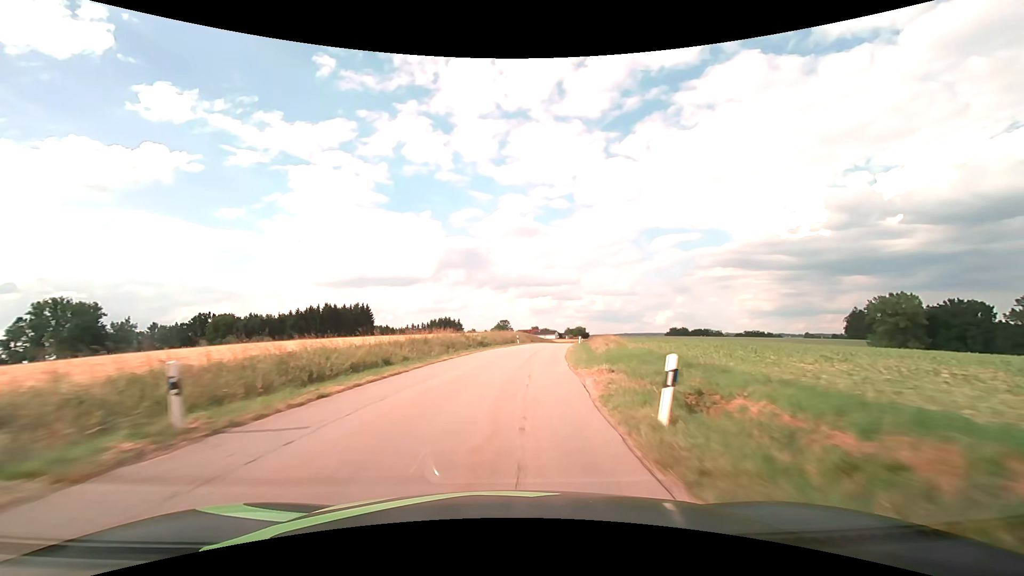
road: tertiary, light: Day
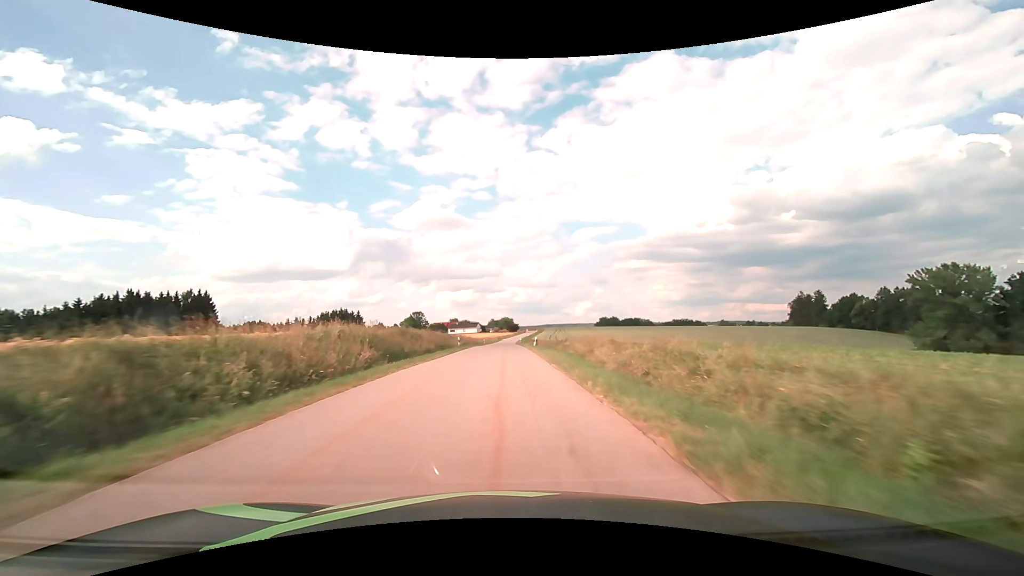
(+6.4, +61.6) m; +9°
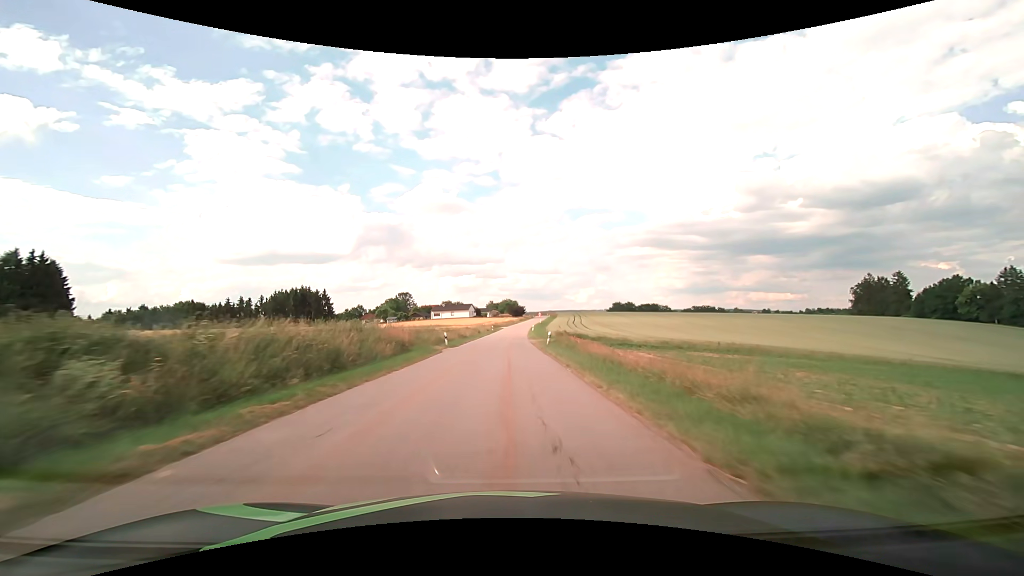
(-0.1, +61.6) m; 0°
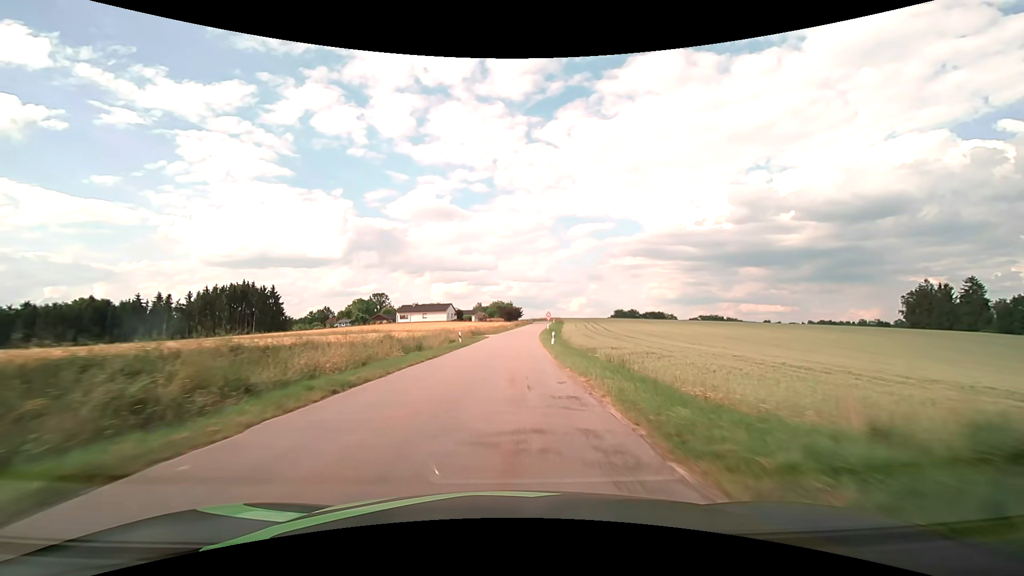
(+0.3, +46.2) m; +1°
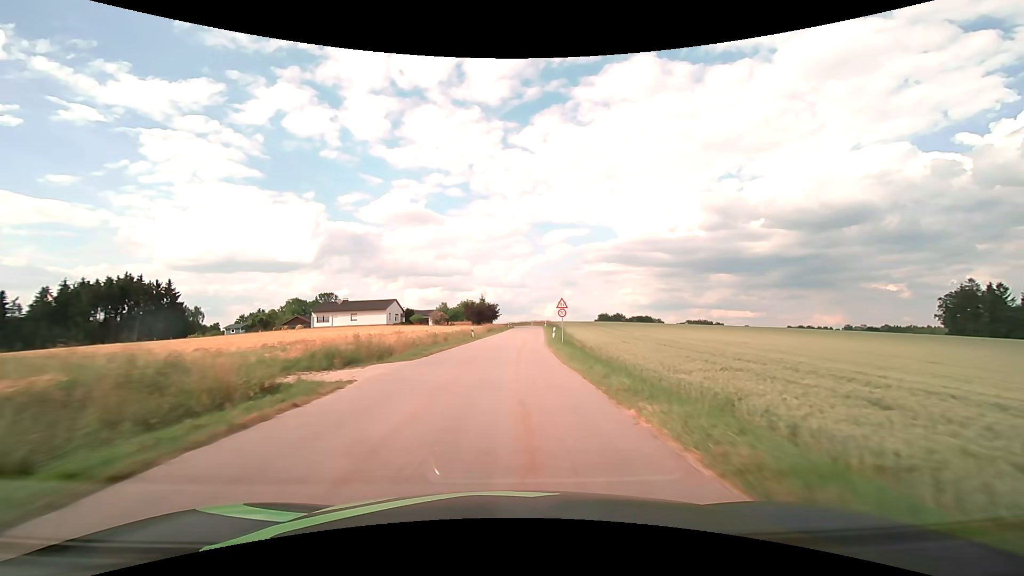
(+1.3, +44.3) m; +3°
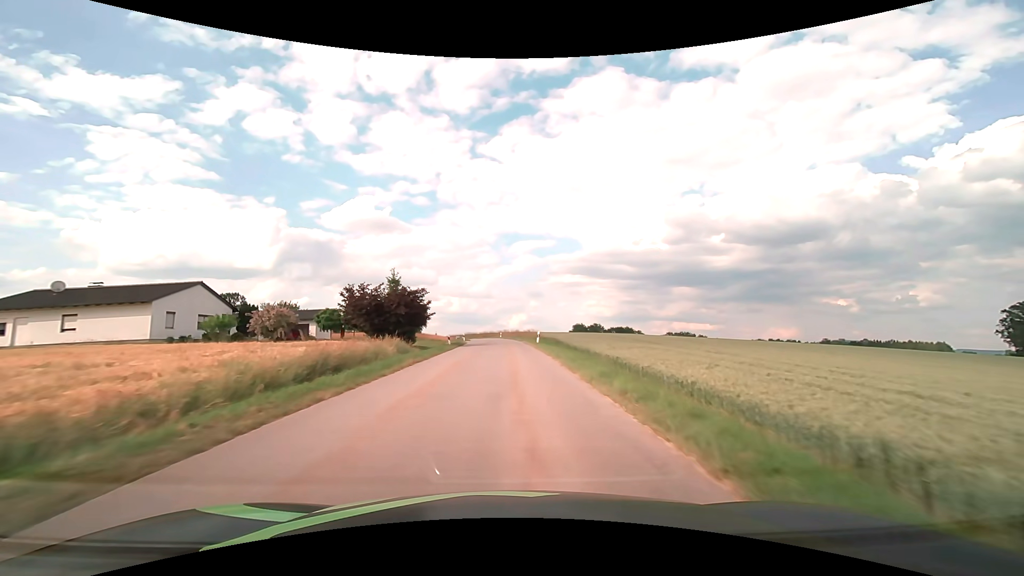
(+1.8, +53.7) m; +4°
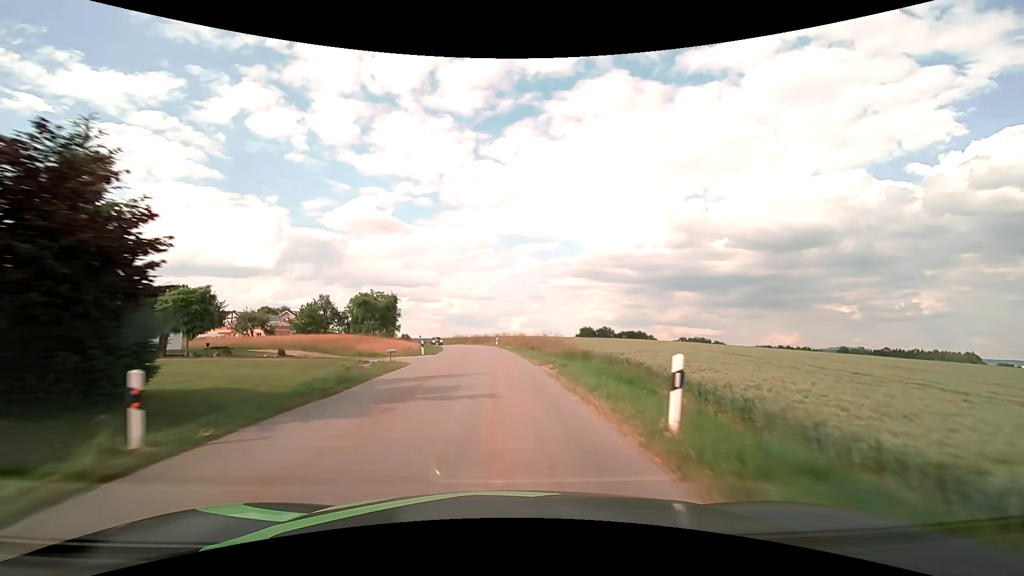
(+0.2, +31.9) m; 0°
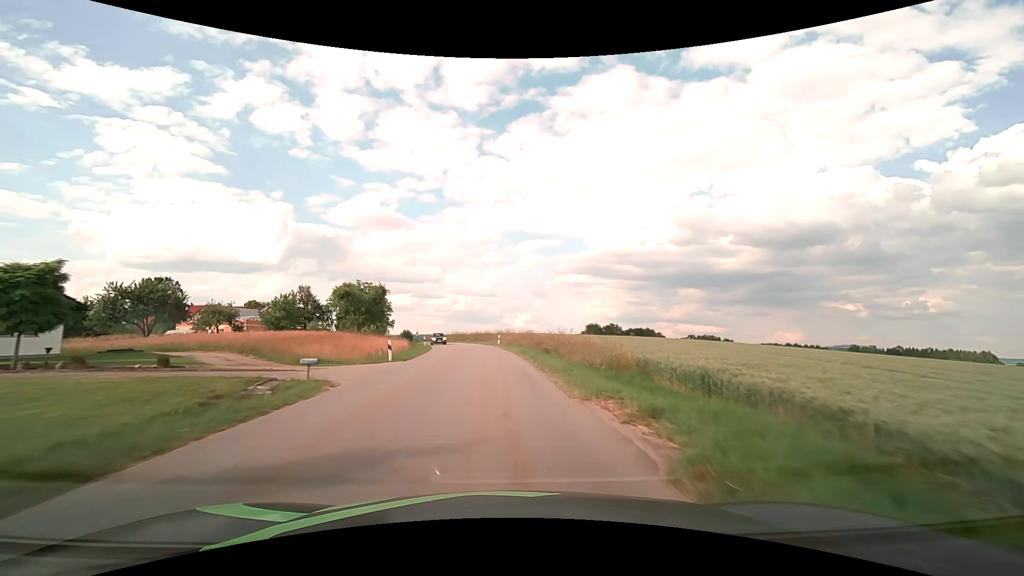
(0.0, +10.6) m; 0°
(0, +10) (0, +20) (-1, +30) (-2, +40) (-3, +50) (-5, +60) (-7, +69) (-10, +79) (-13, +89) (-16, +98) m
